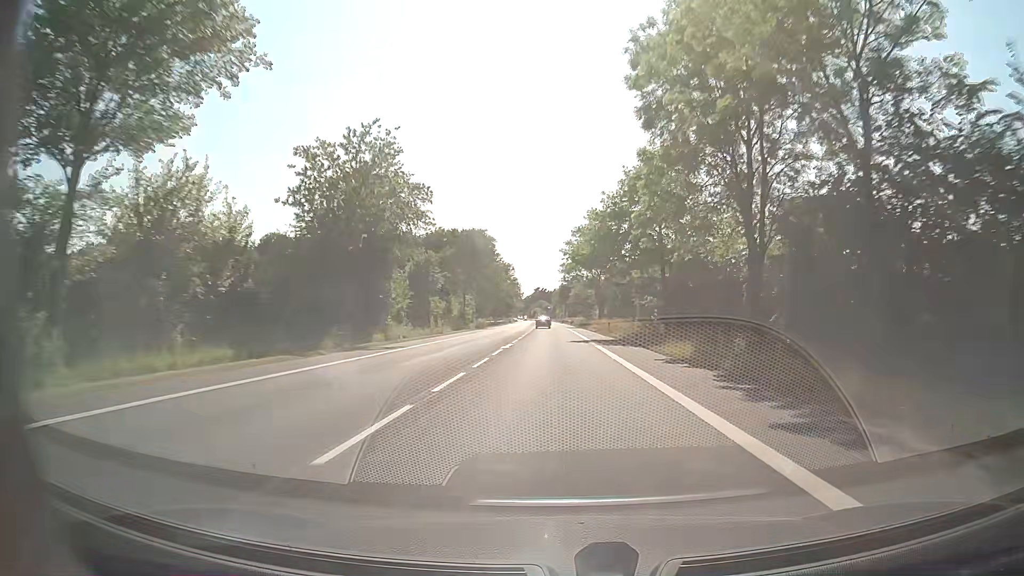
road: secondary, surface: asphalt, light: Day
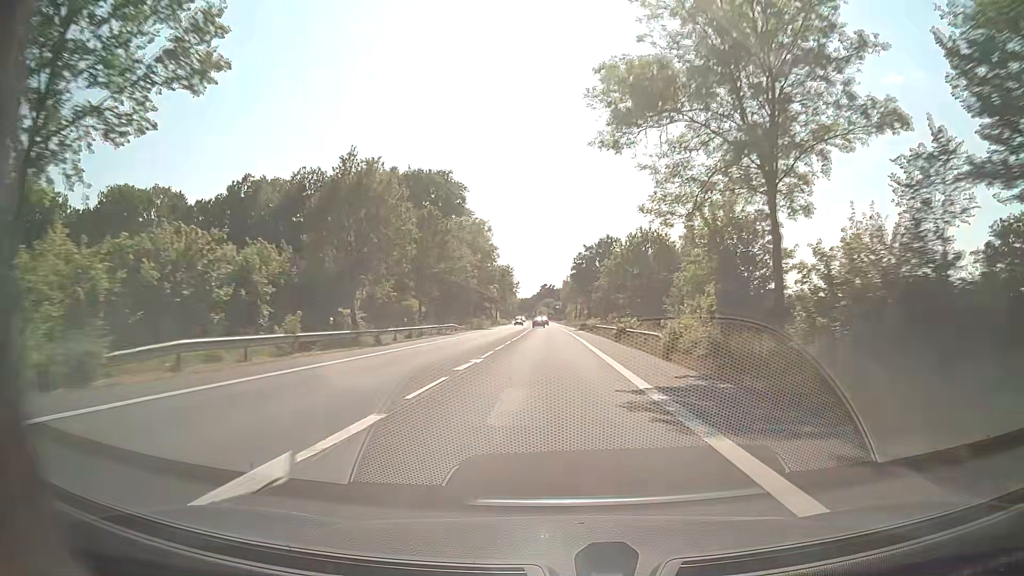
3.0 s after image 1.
(-0.5, +79.2) m; -1°
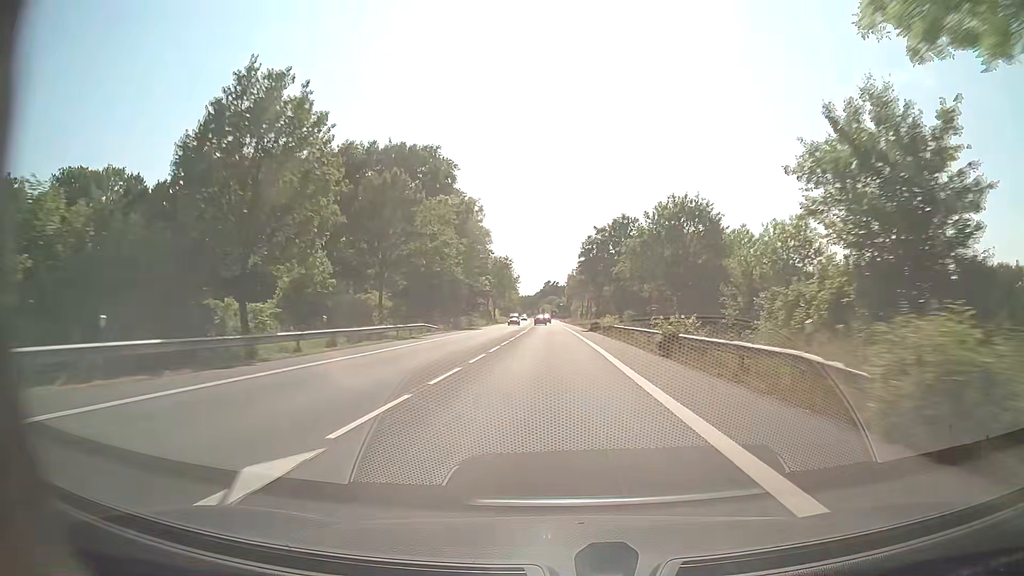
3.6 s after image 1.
(-0.1, +15.8) m; 0°
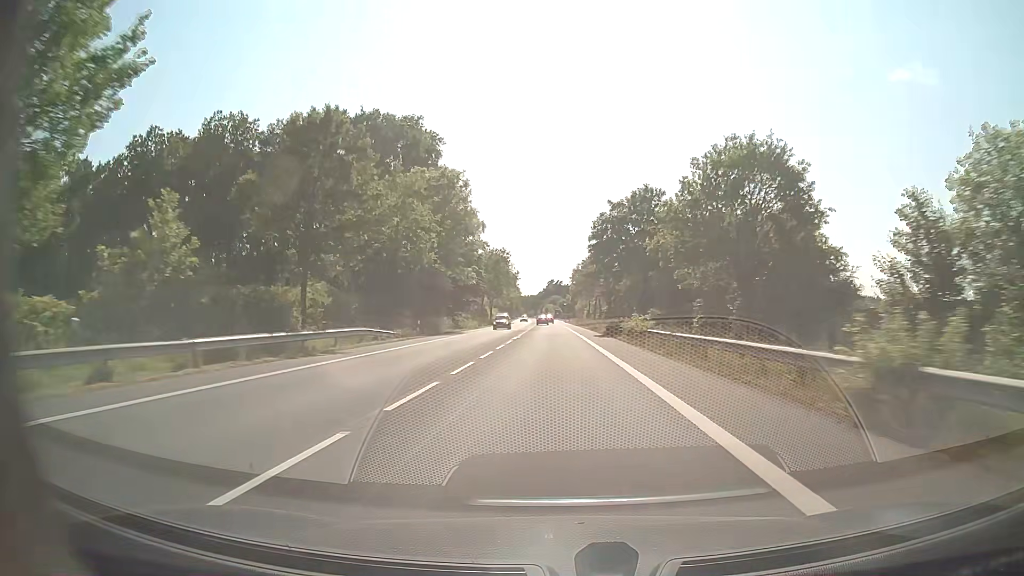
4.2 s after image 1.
(0.0, +15.8) m; 0°
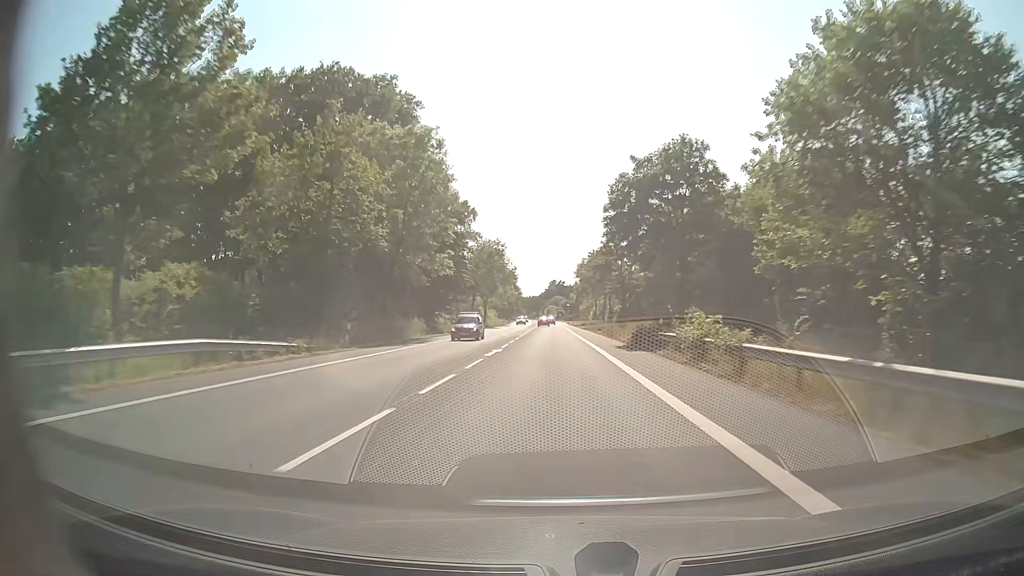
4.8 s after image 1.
(-0.1, +15.8) m; 0°
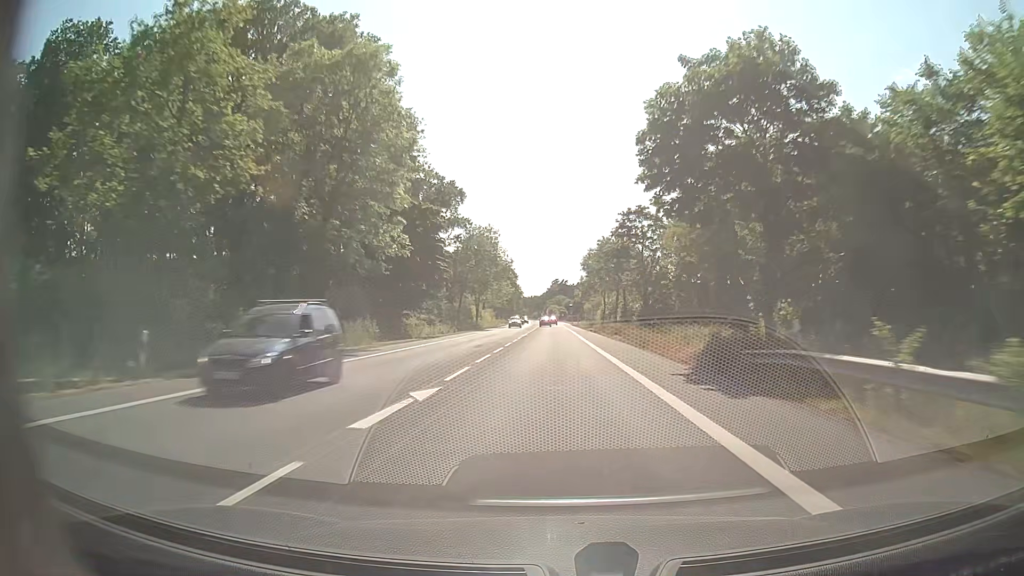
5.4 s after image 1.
(-0.1, +15.8) m; 0°
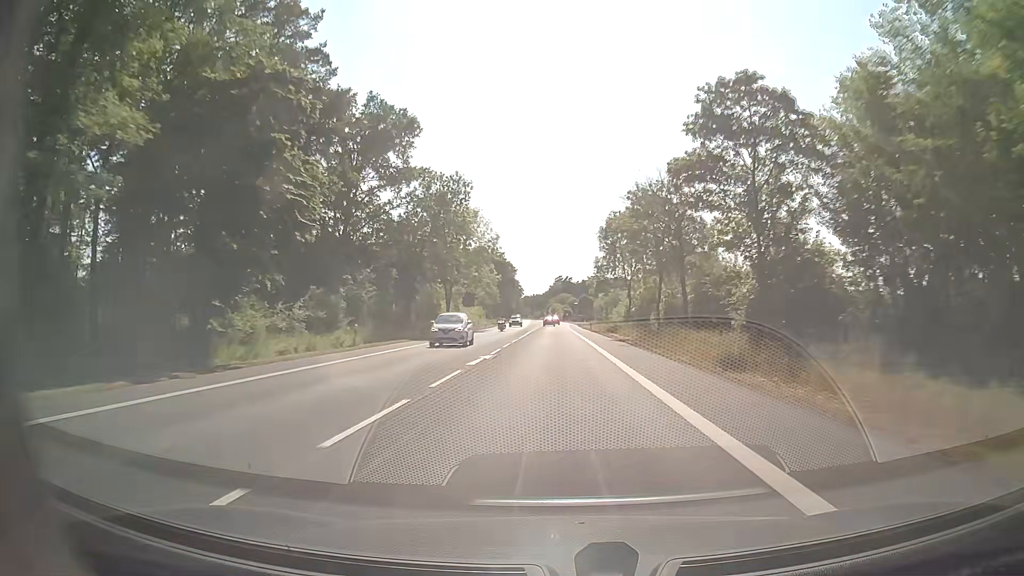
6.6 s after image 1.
(-0.1, +31.7) m; 0°
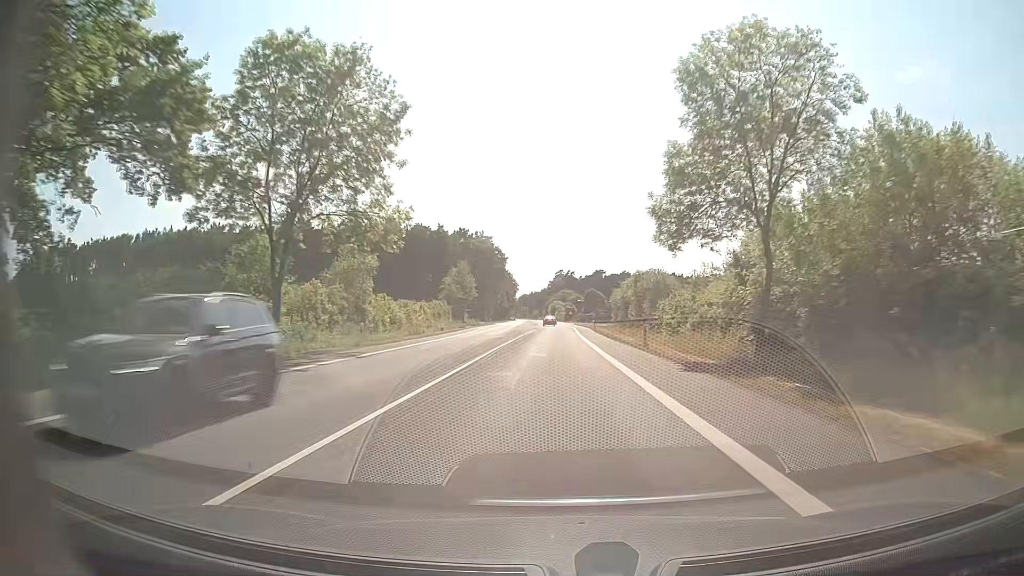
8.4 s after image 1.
(-0.1, +47.5) m; 0°
(0, +10) (0, +20) (0, +30) (0, +40) (0, +50) (0, +60) (0, +70) (0, +80) (0, +90) (0, +100) m
